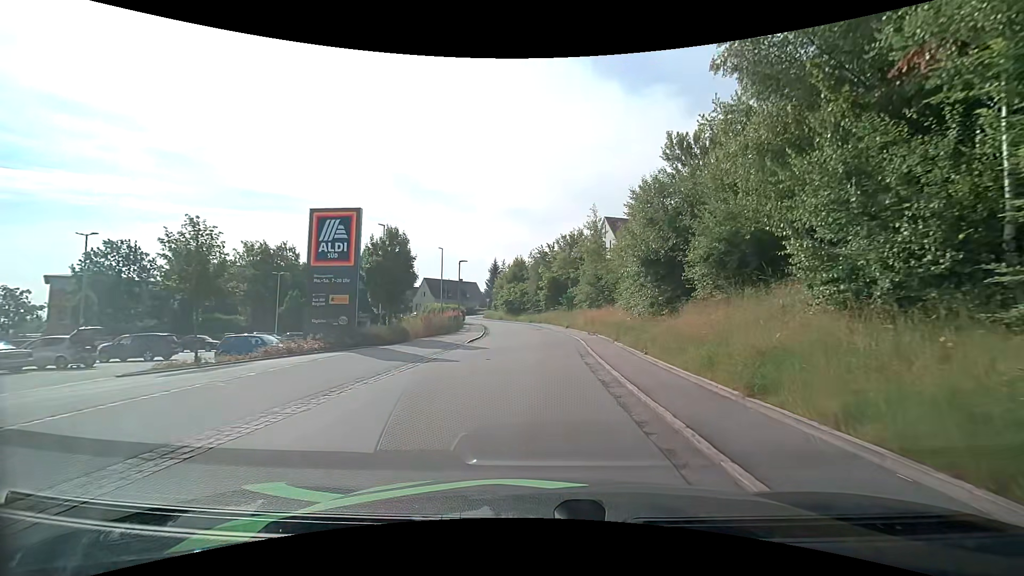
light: Day
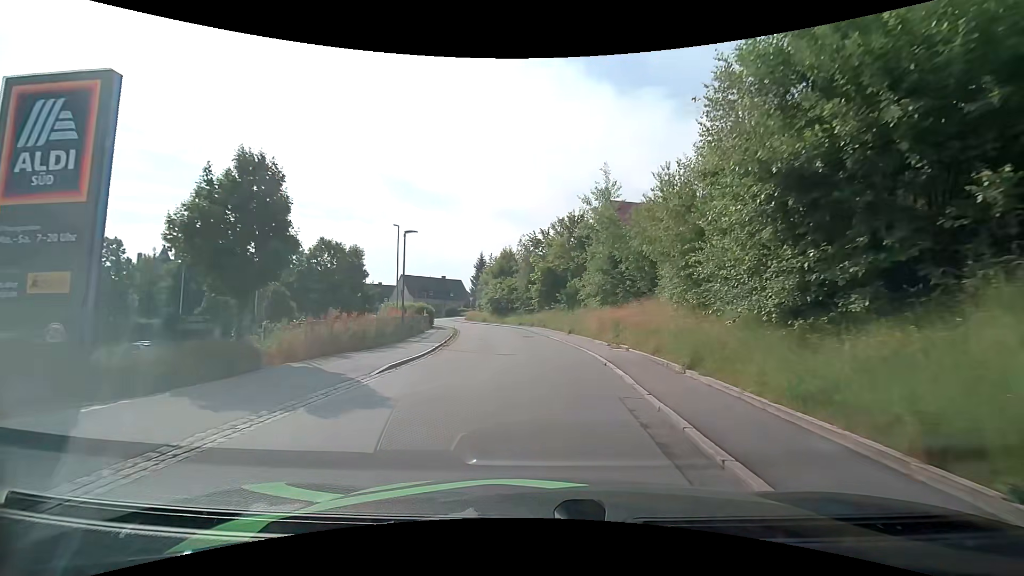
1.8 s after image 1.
(+0.5, +12.9) m; +3°
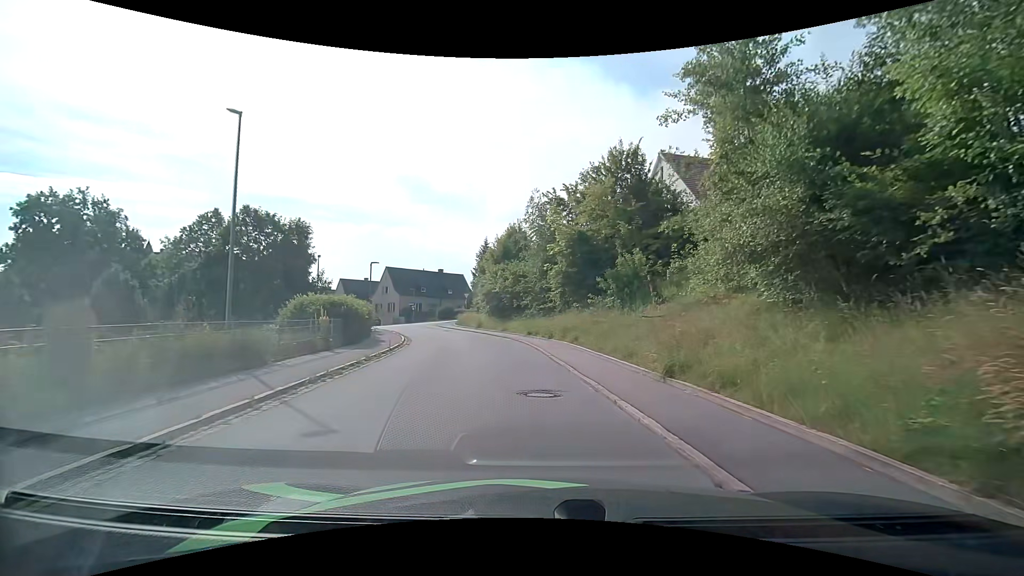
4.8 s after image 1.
(-0.3, +20.6) m; -2°
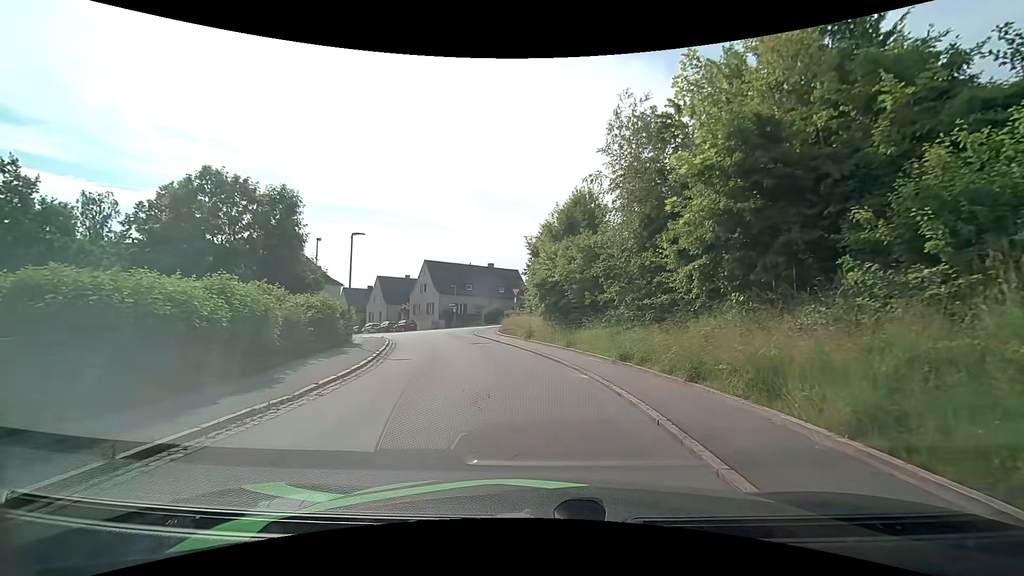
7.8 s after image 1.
(-0.9, +15.0) m; -7°
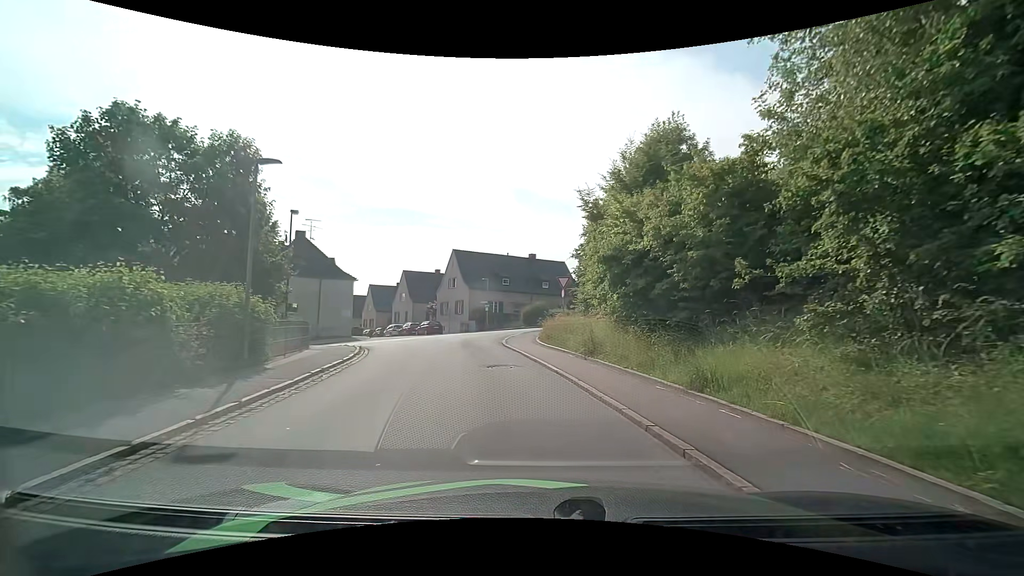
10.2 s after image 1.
(-0.6, +11.4) m; -5°
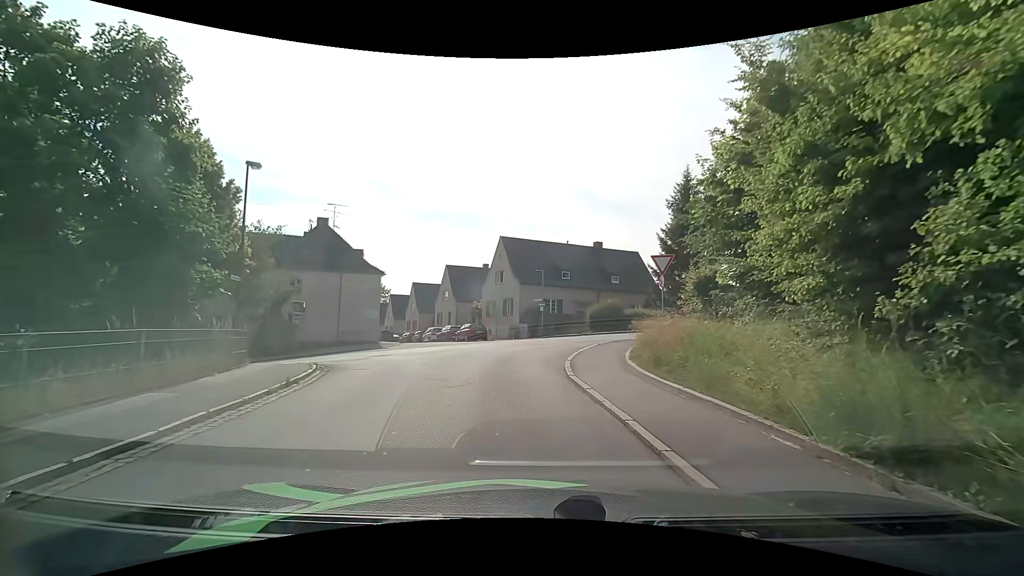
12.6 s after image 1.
(-0.7, +10.4) m; -7°
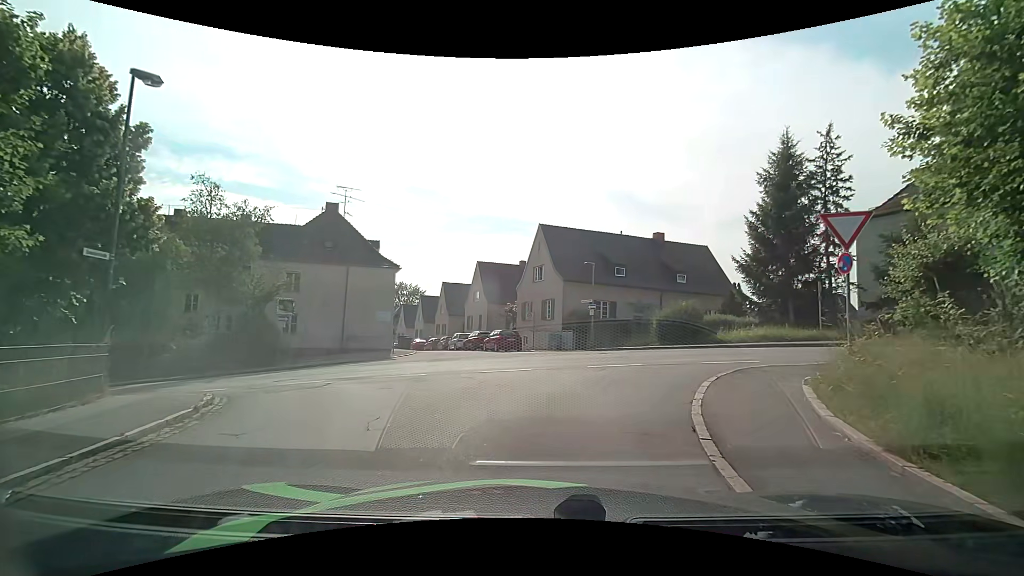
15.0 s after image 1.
(-0.4, +7.9) m; -6°
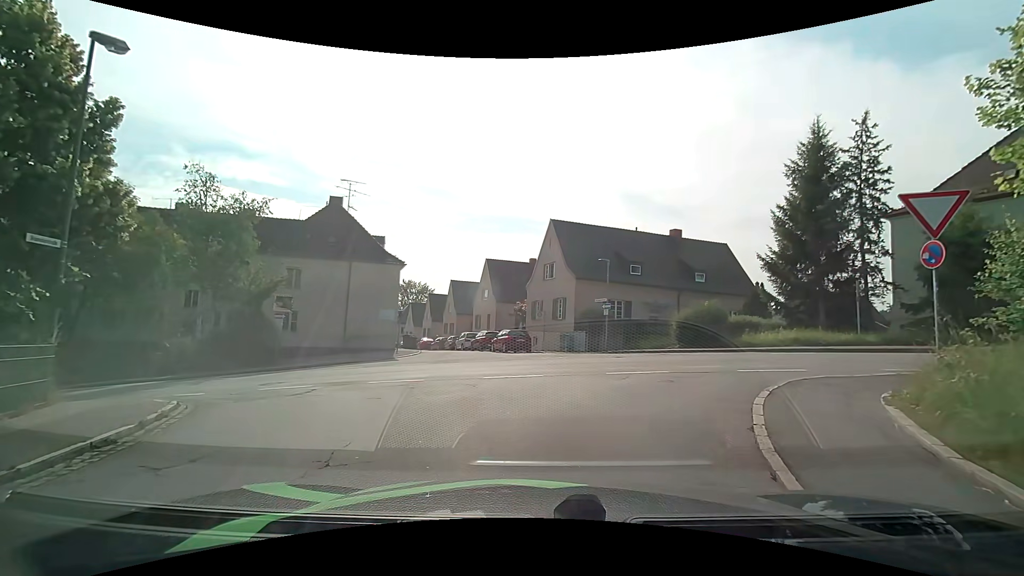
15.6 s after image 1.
(0.0, +1.6) m; +1°
